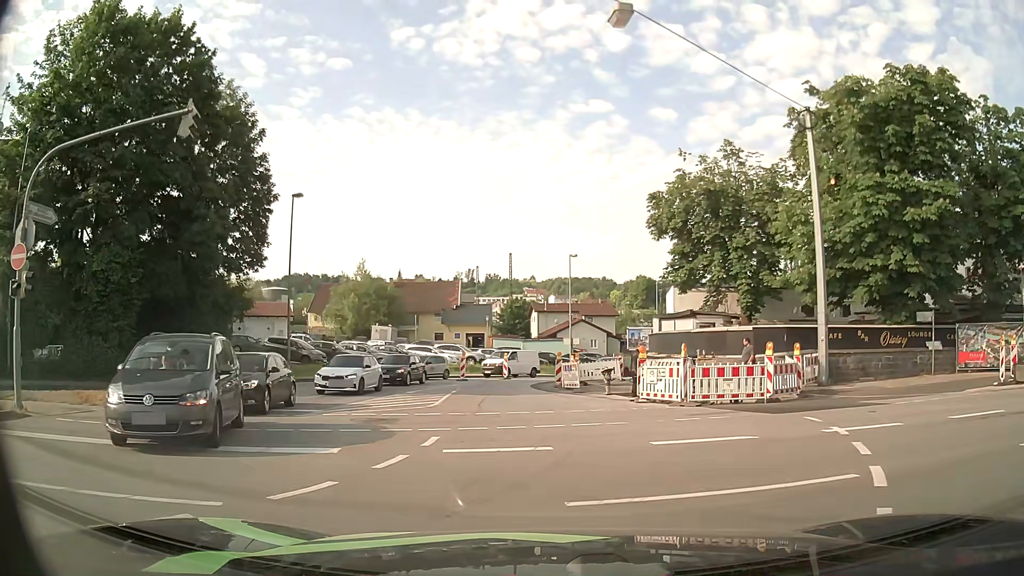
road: primary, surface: asphalt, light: Day
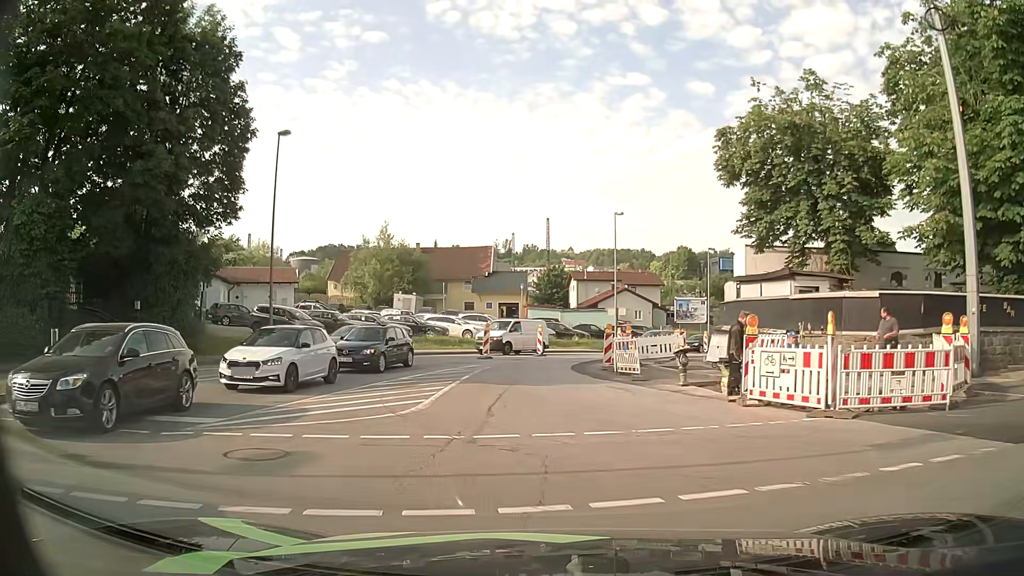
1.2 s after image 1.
(-0.2, +7.5) m; -3°
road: tertiary
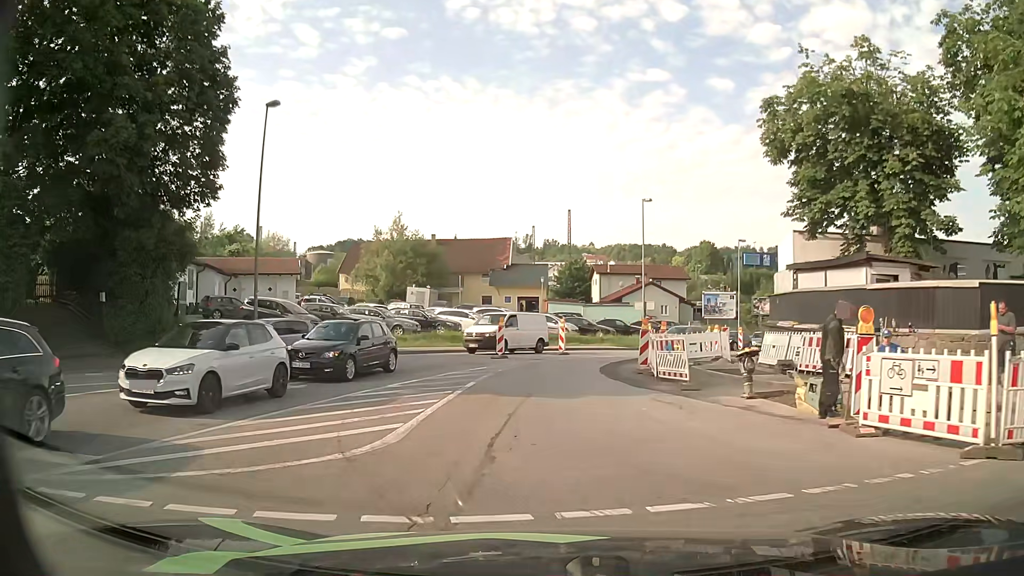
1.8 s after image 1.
(-0.1, +3.9) m; -2°
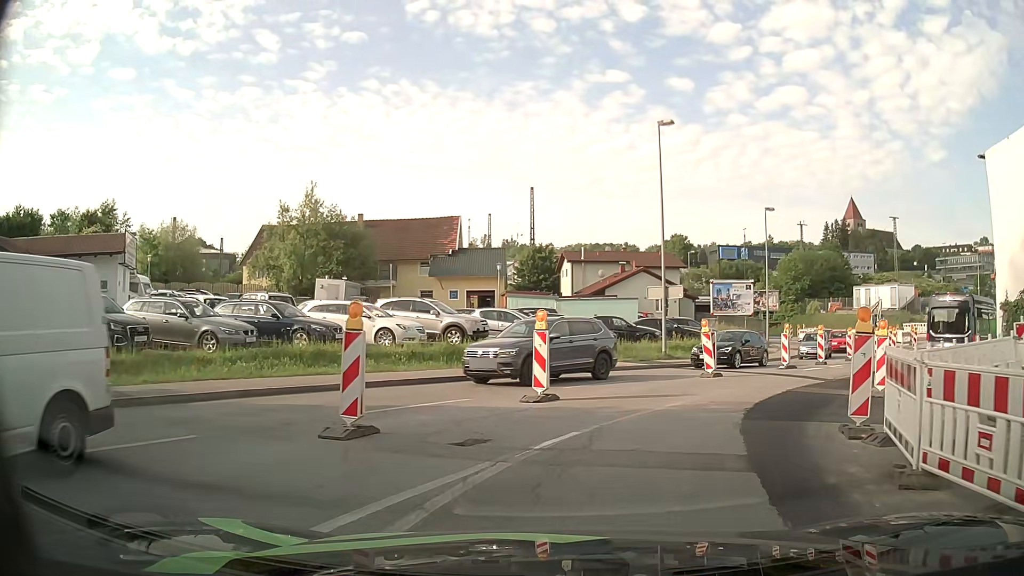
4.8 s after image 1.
(-0.2, +18.5) m; +2°
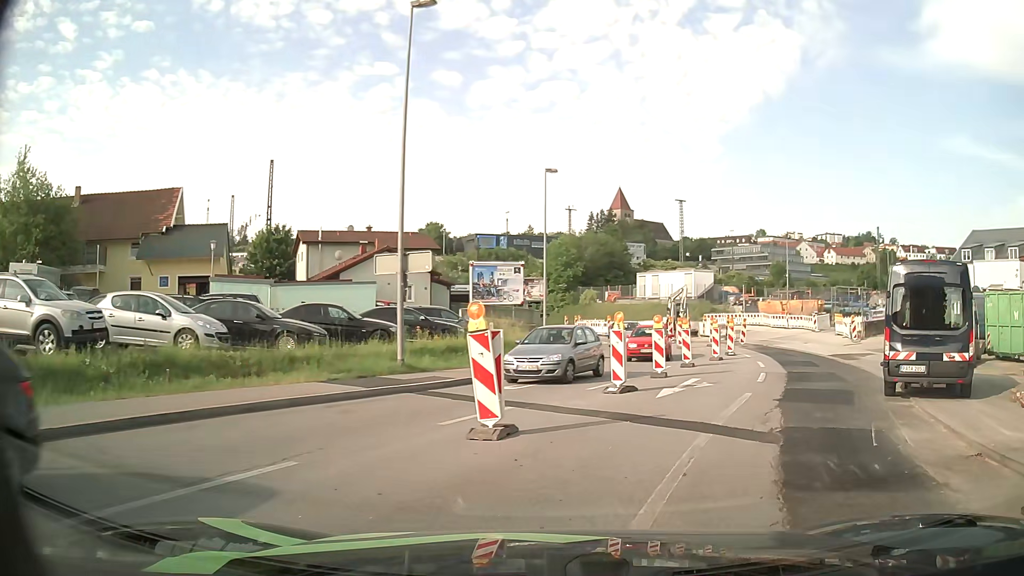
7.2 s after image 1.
(+1.7, +10.8) m; +21°
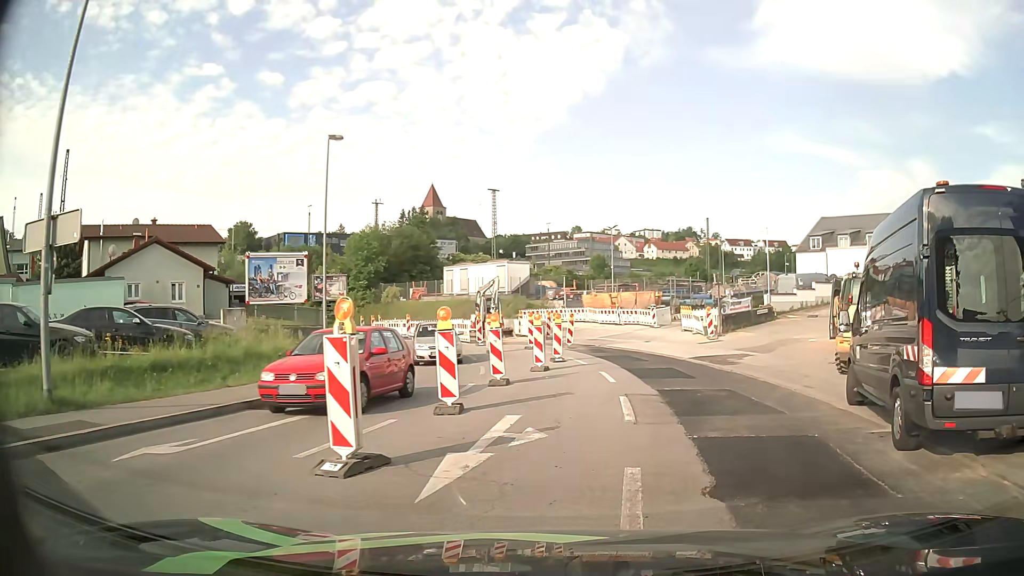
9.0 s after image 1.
(+1.1, +7.4) m; +15°
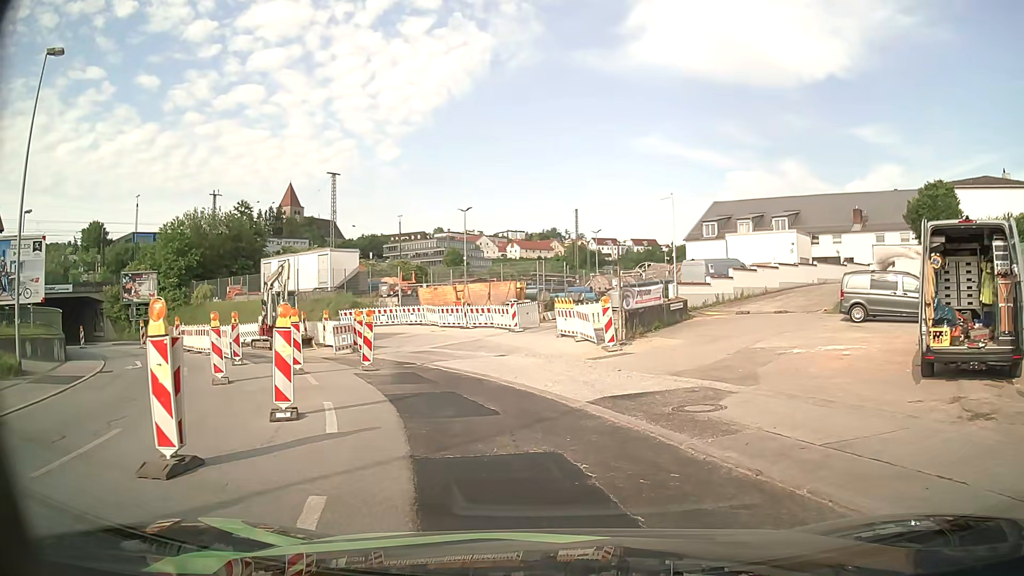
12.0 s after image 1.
(+2.0, +13.1) m; +12°
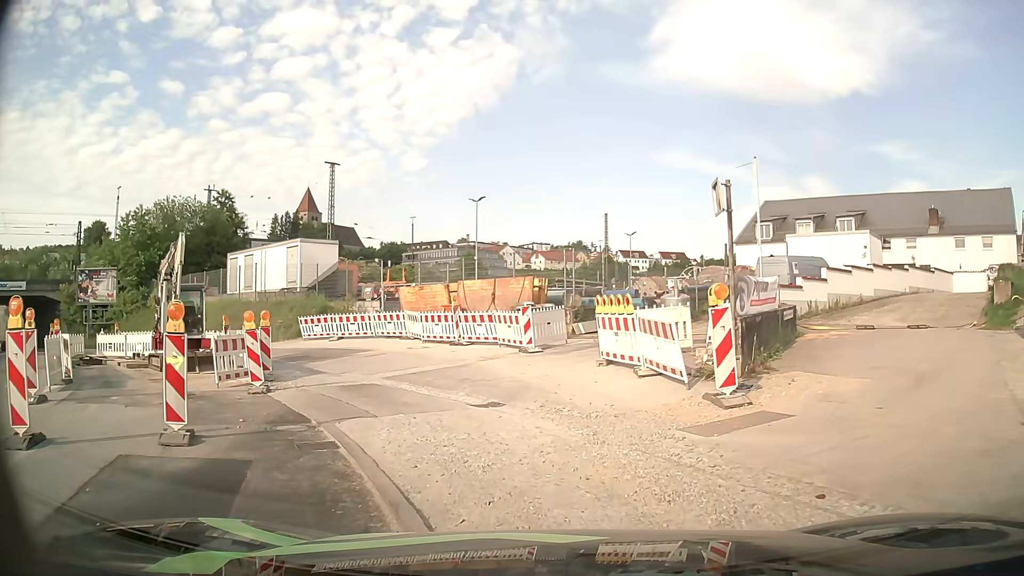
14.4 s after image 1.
(-0.2, +10.6) m; -2°
